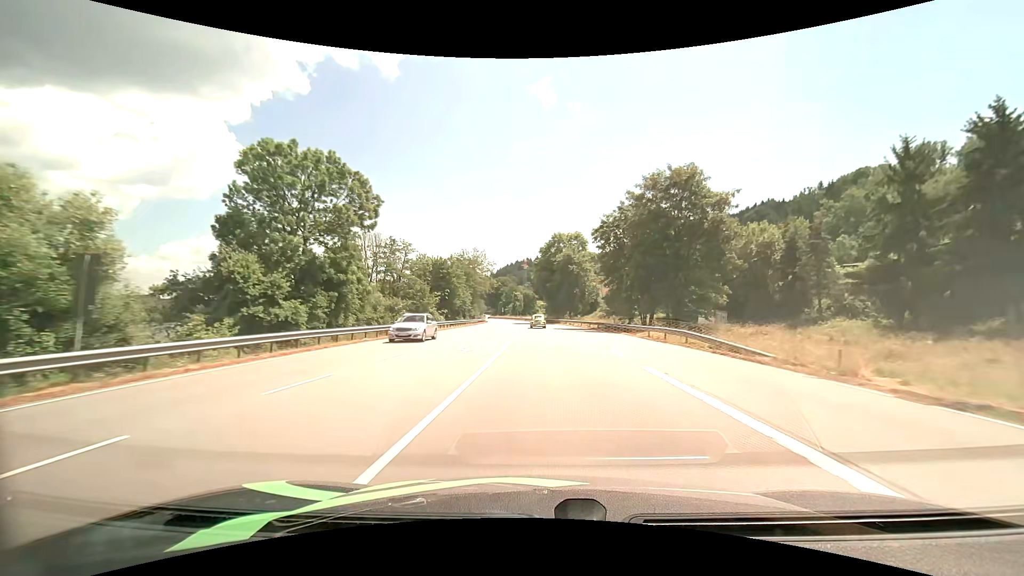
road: primary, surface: asphalt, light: Day
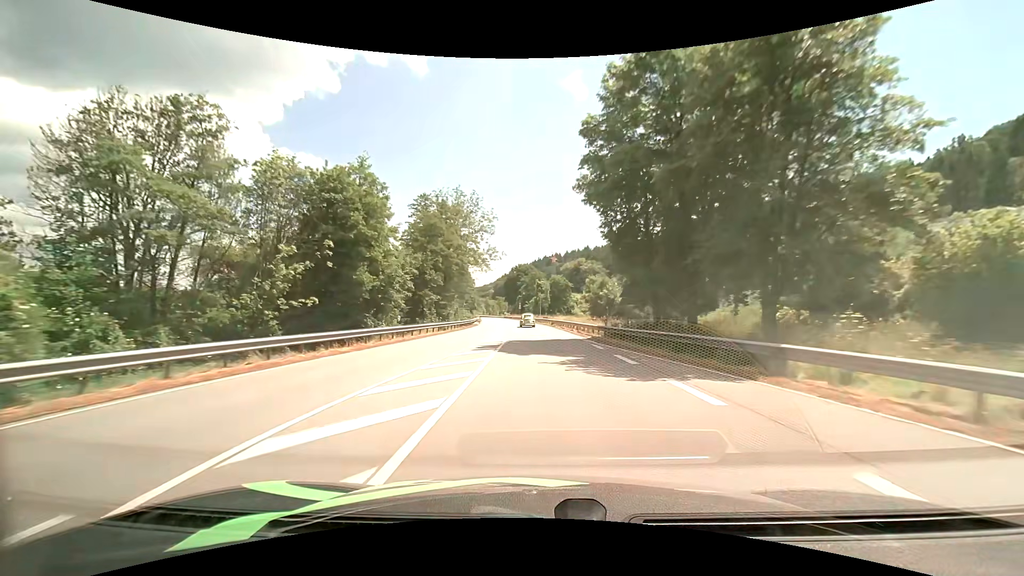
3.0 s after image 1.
(-1.2, +62.5) m; -3°
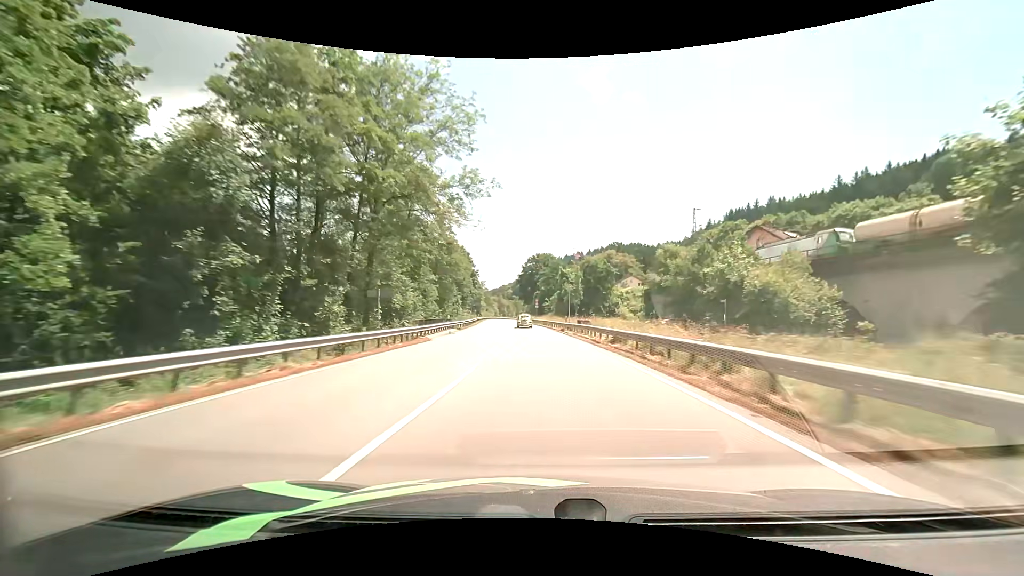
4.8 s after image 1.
(-0.8, +38.2) m; -2°
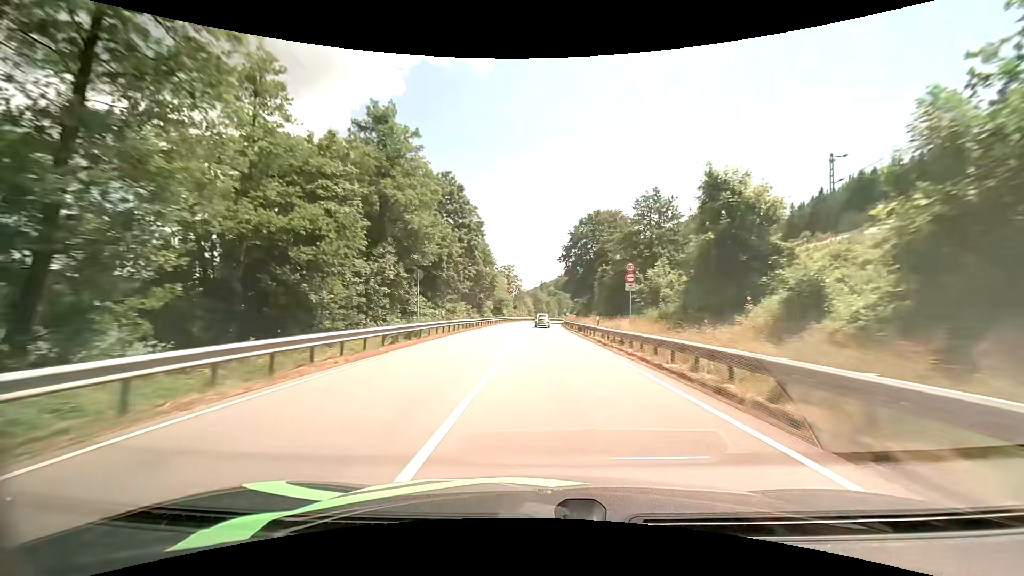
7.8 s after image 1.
(-3.1, +64.6) m; -5°
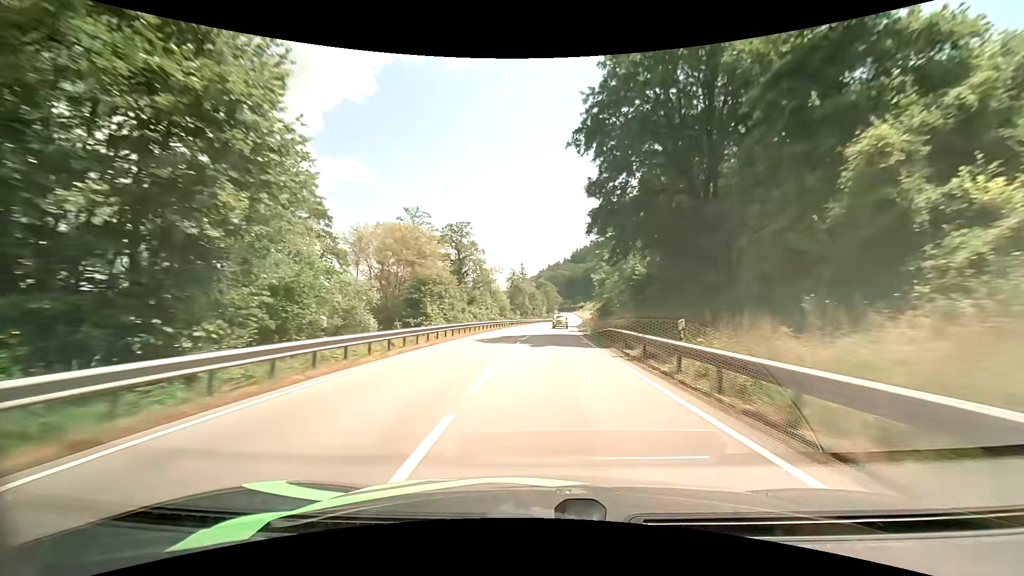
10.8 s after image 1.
(0.0, +64.4) m; +2°
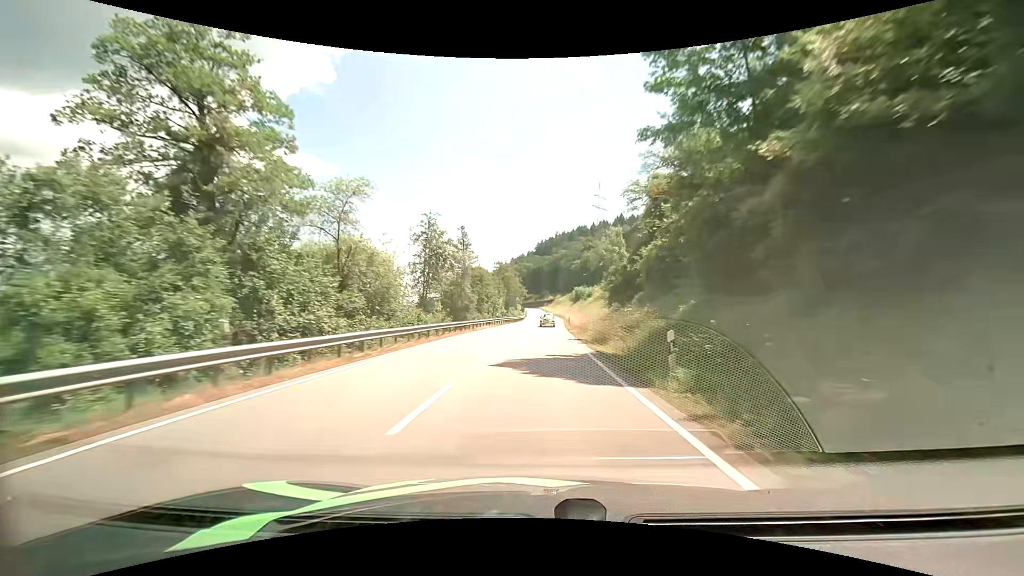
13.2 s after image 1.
(+1.9, +51.0) m; +4°
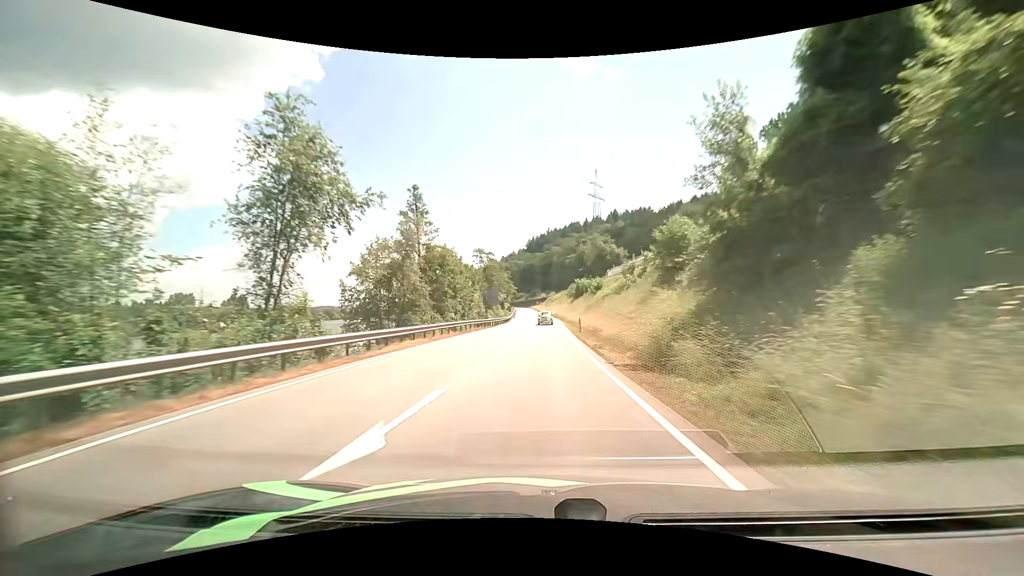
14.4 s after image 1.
(+0.3, +25.3) m; +1°
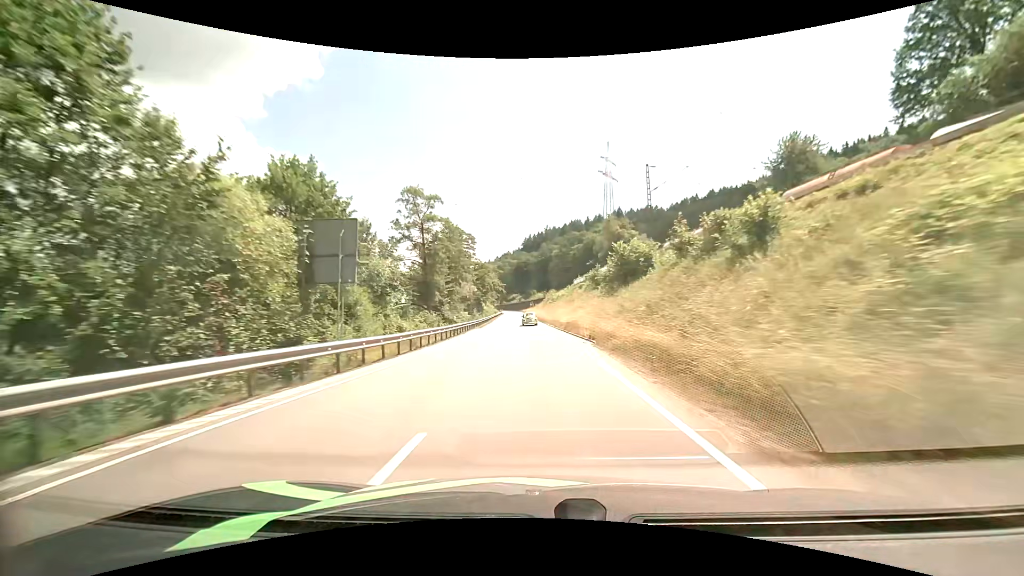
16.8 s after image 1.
(+0.6, +51.0) m; 0°
(0, +10) (0, +20) (0, +30) (-1, +40) (-1, +50) (-1, +60) (-2, +70) (-2, +80) (-3, +90) (-3, +100) m
